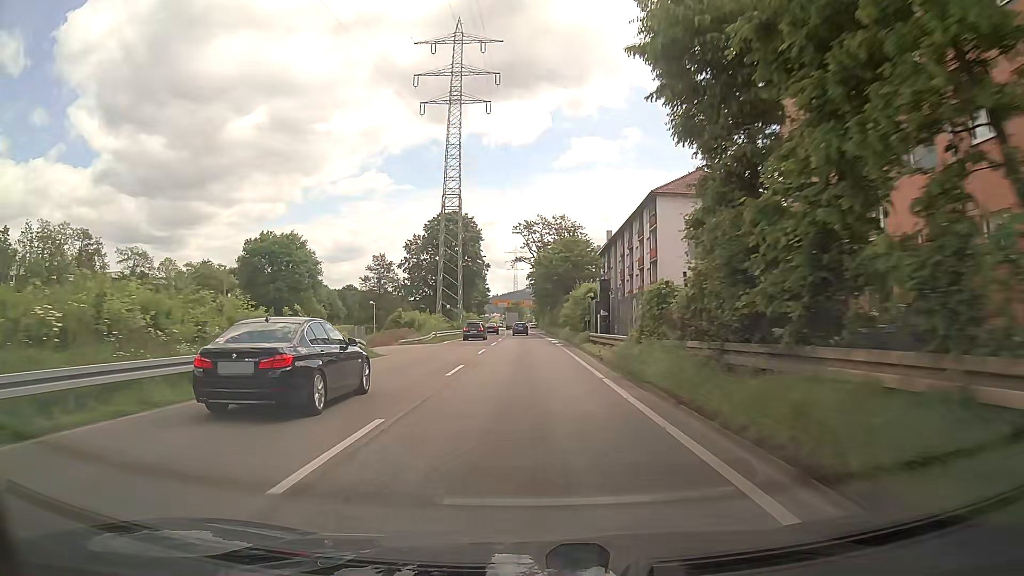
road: trunk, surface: asphalt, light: Day
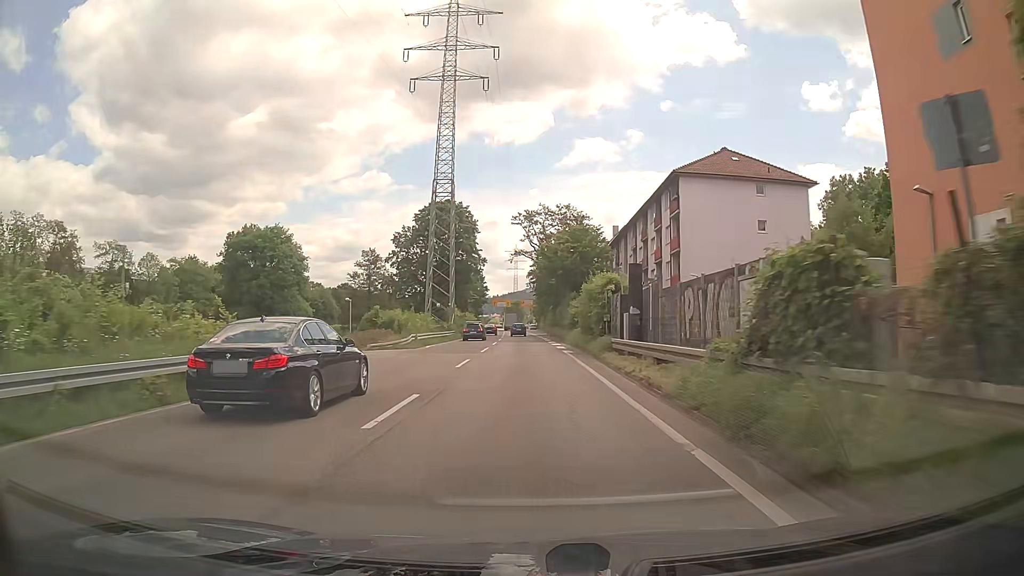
(-0.1, +8.7) m; -1°
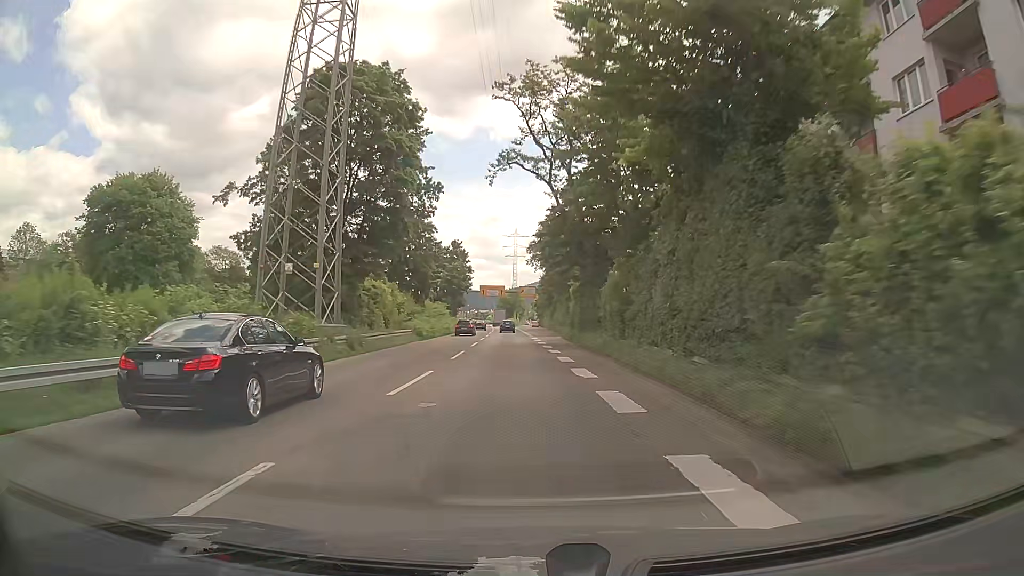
(+0.2, +43.5) m; 0°
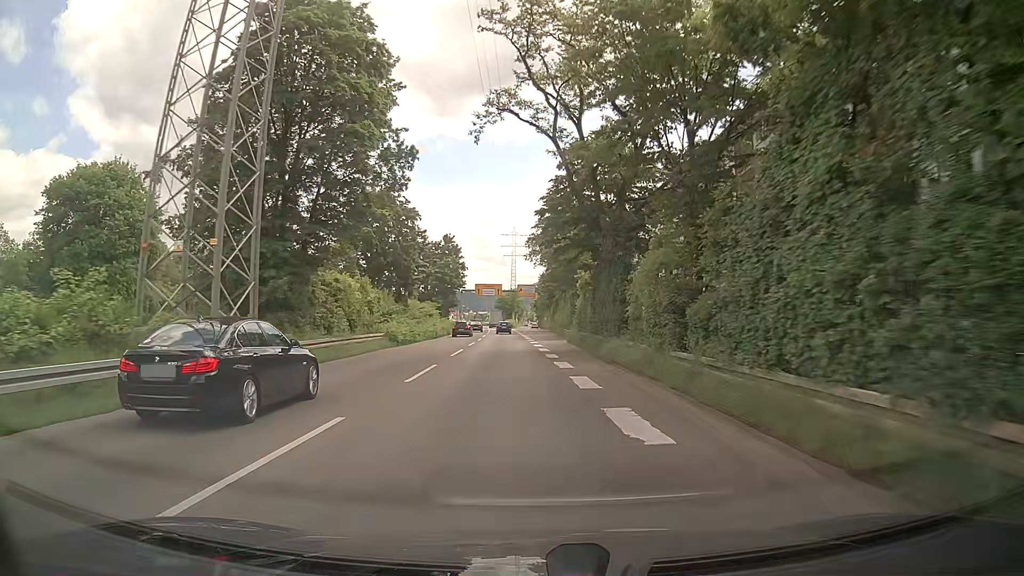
(0.0, +8.7) m; 0°
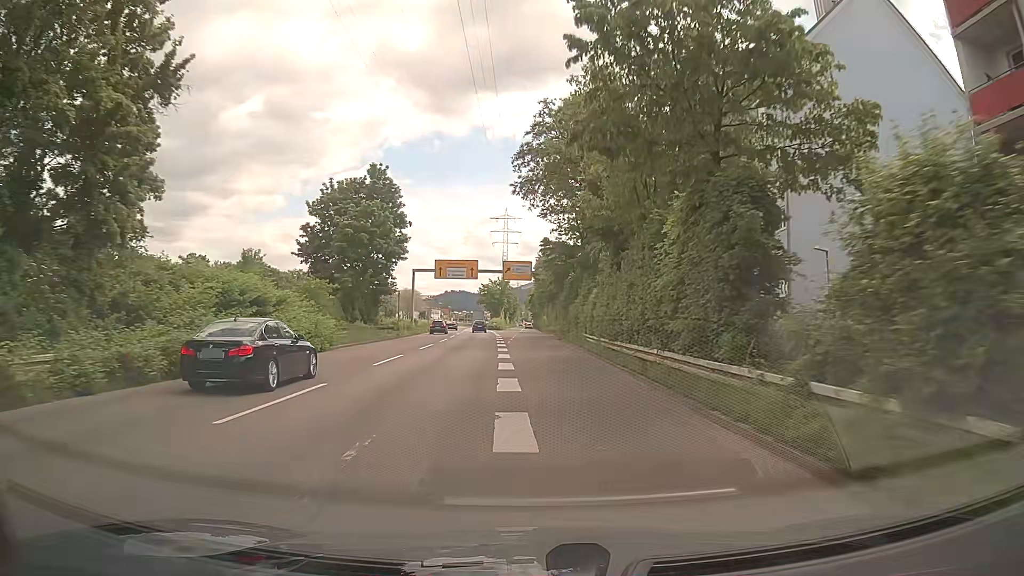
(+0.5, +43.0) m; +1°
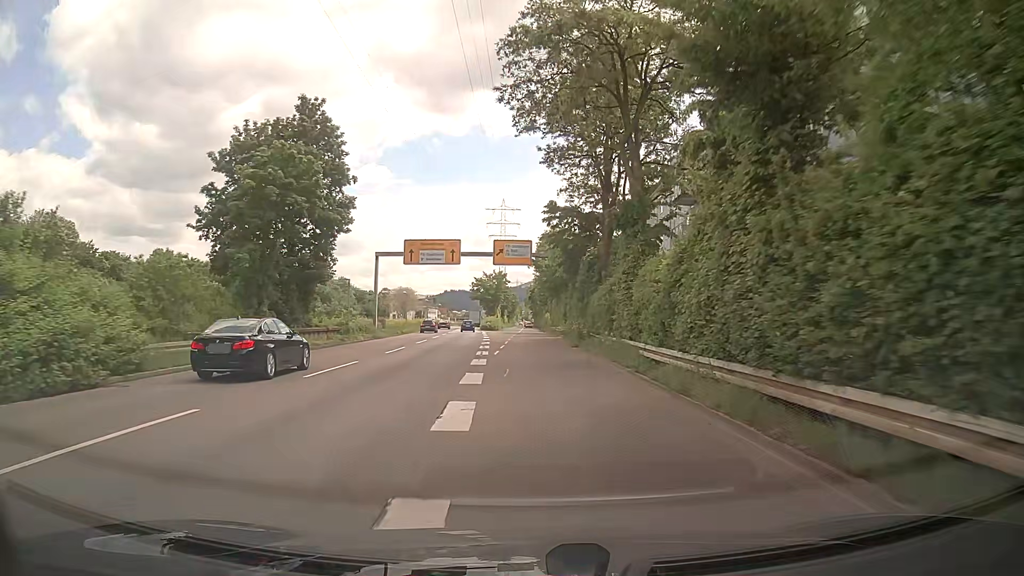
(-0.1, +17.2) m; 0°
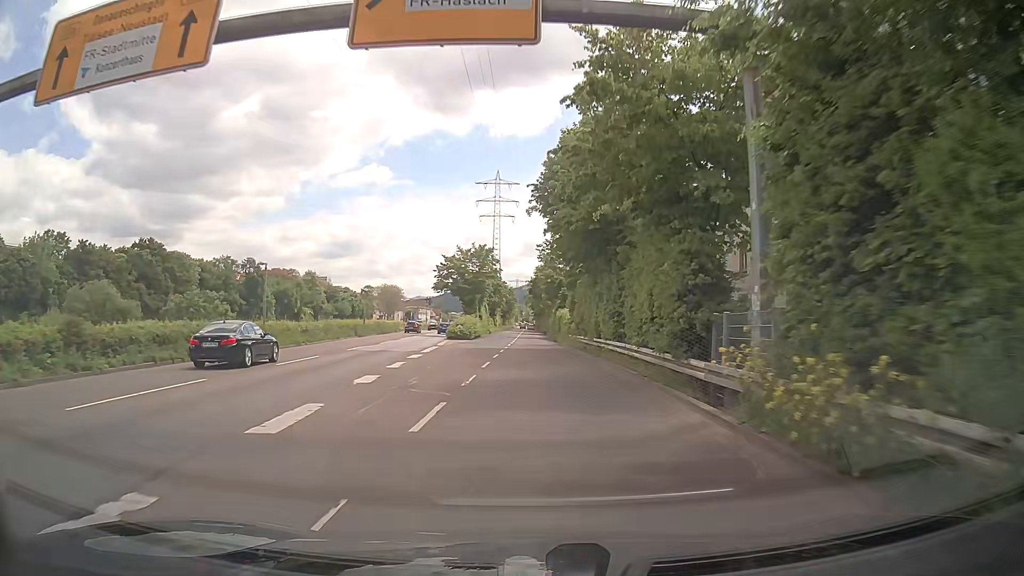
(-0.1, +42.9) m; -1°
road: trunk_link
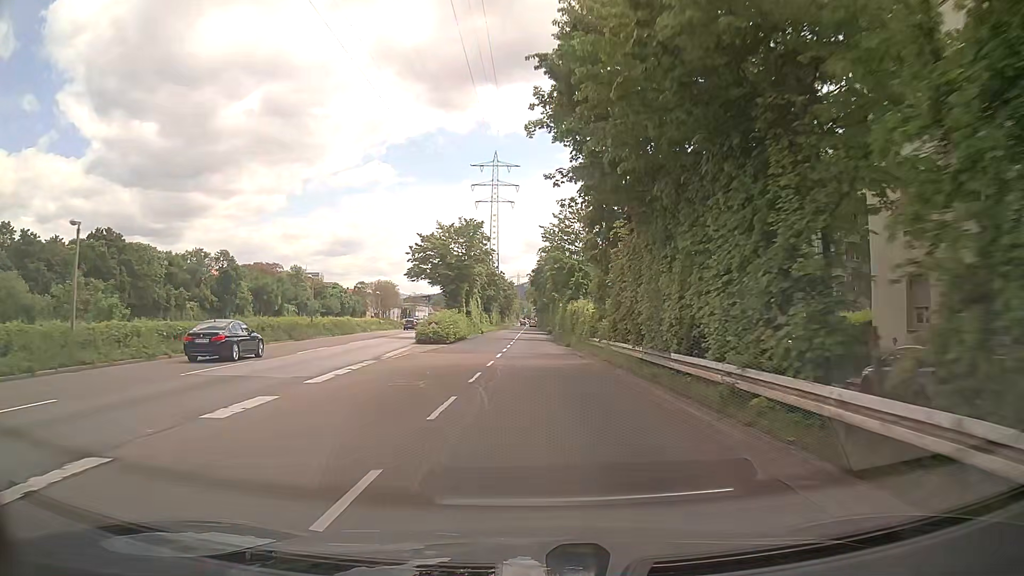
(+0.1, +17.1) m; 0°
(0, +10) (0, +20) (0, +30) (0, +40) (0, +50) (0, +60) (0, +70) (0, +80) (0, +90) (0, +100) m
